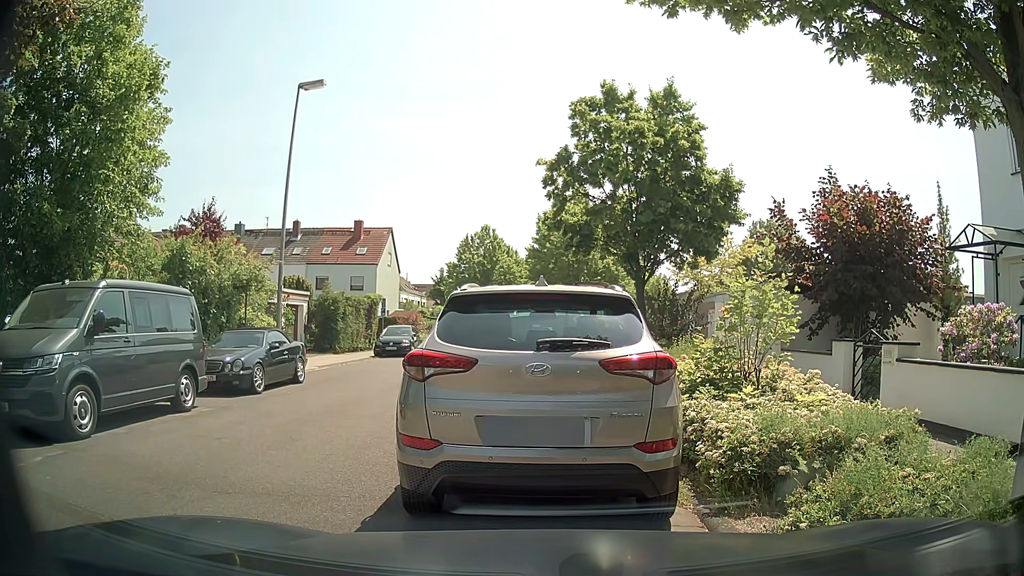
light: Day
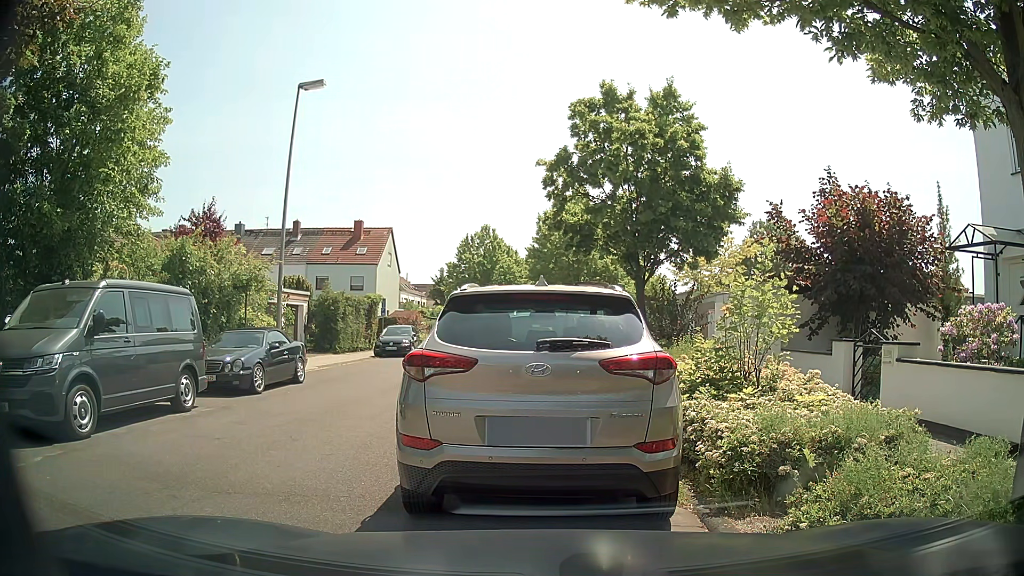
(0.0, 0.0) m; 0°
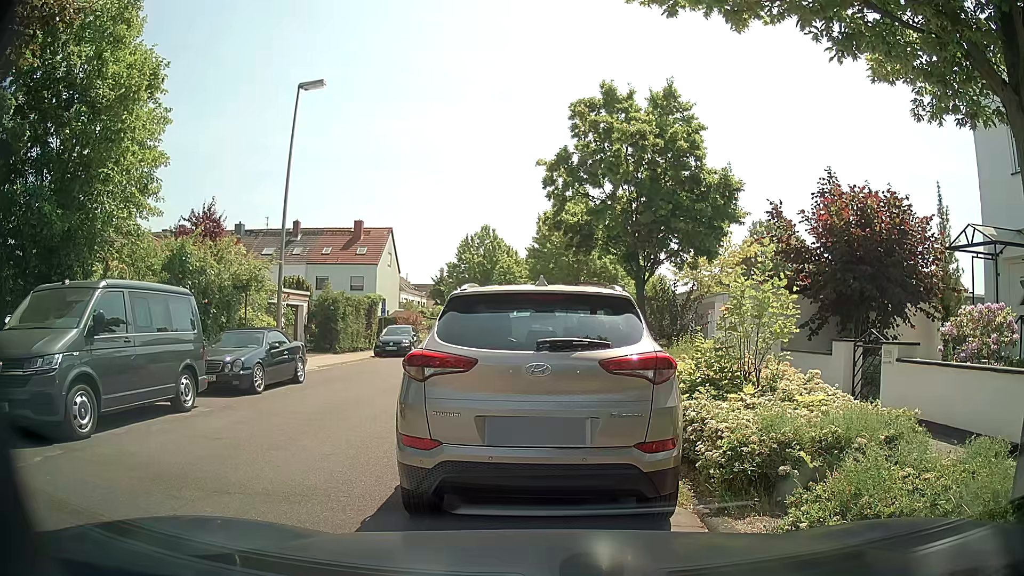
(0.0, 0.0) m; 0°
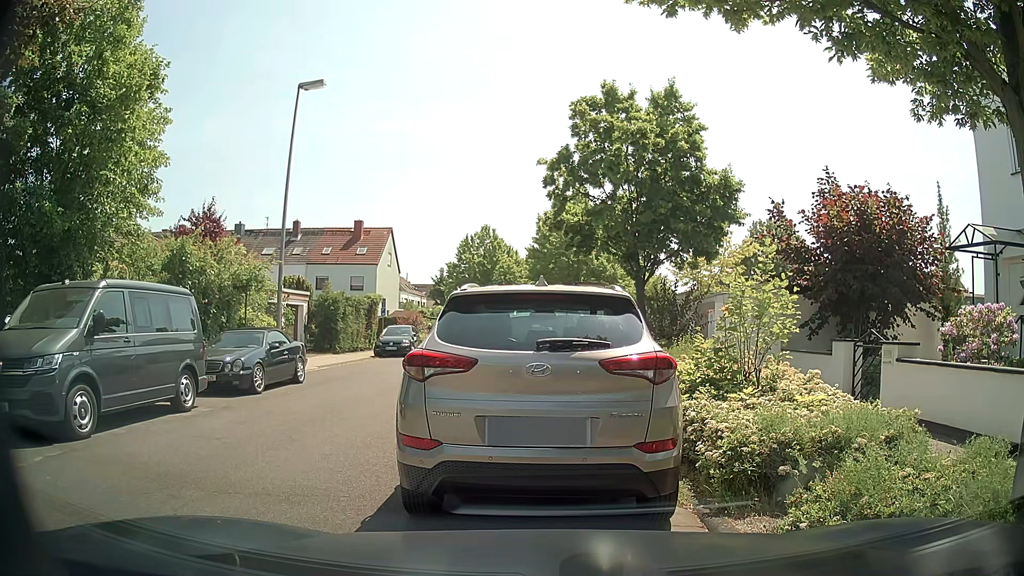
(0.0, 0.0) m; 0°
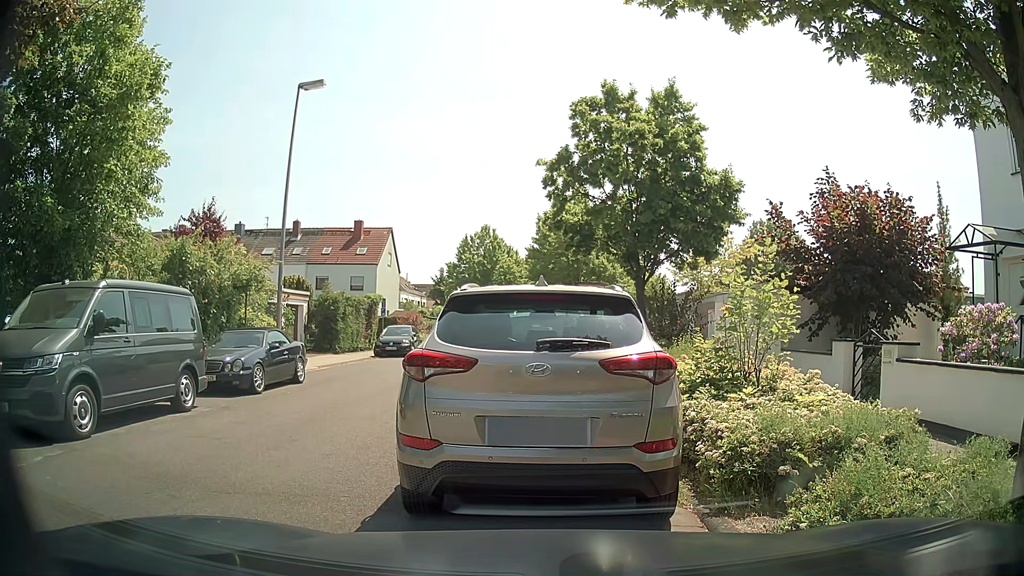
(0.0, 0.0) m; 0°
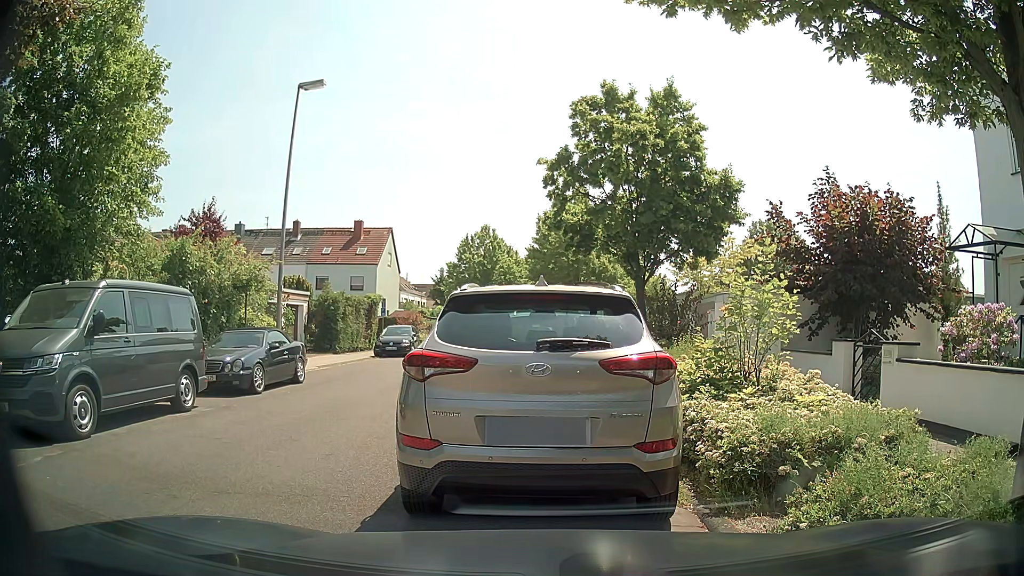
(0.0, 0.0) m; 0°
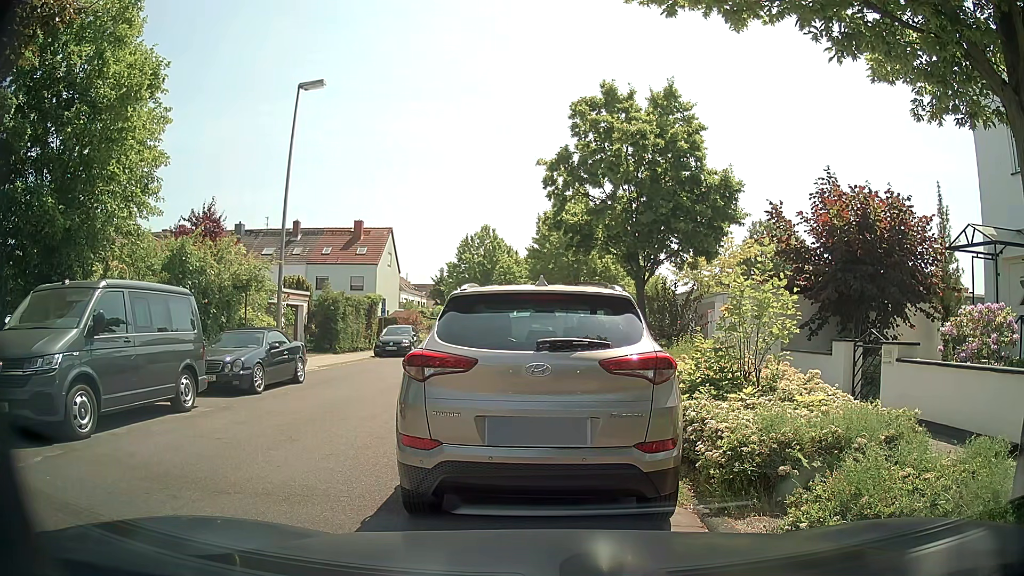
(0.0, 0.0) m; 0°
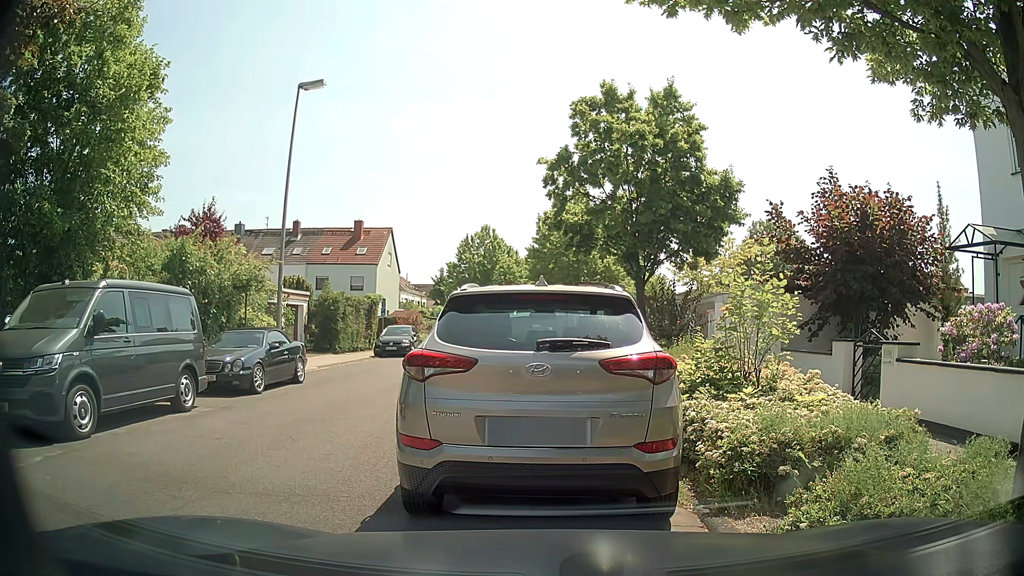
(0.0, 0.0) m; 0°
